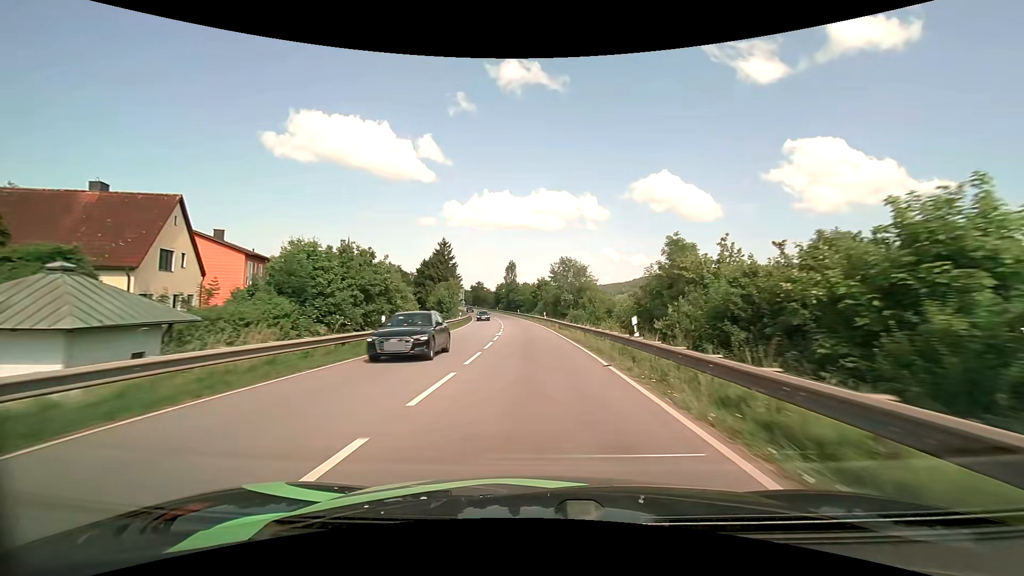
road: primary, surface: asphalt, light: Day
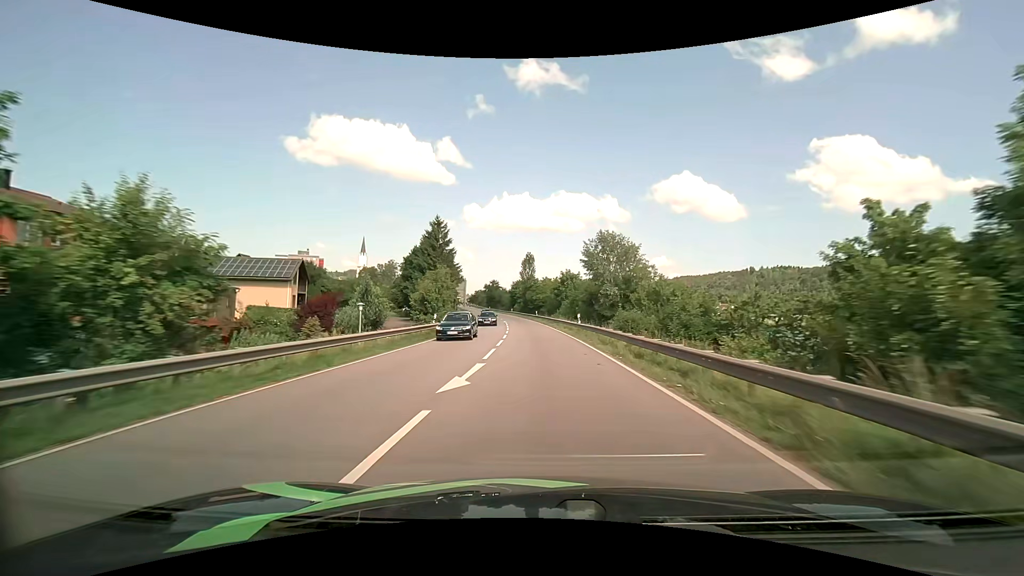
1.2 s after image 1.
(-0.5, +22.5) m; -2°
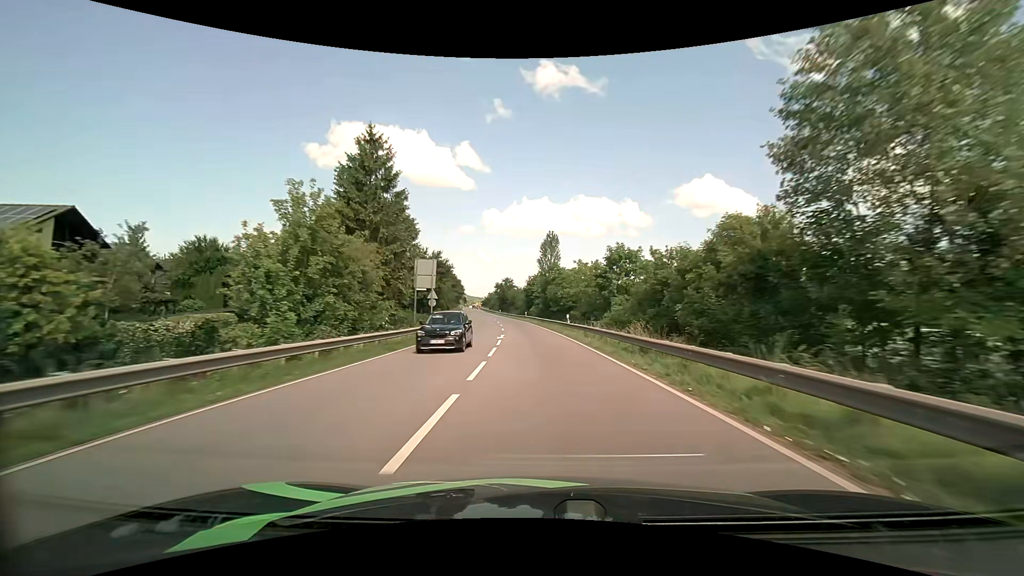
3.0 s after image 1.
(-0.9, +34.7) m; -3°
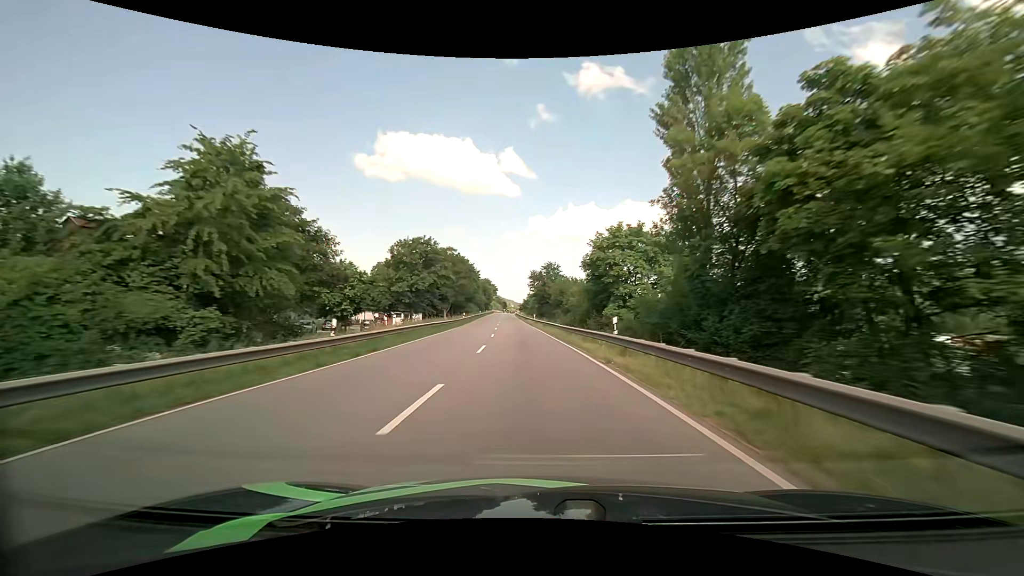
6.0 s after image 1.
(-2.6, +59.4) m; -5°
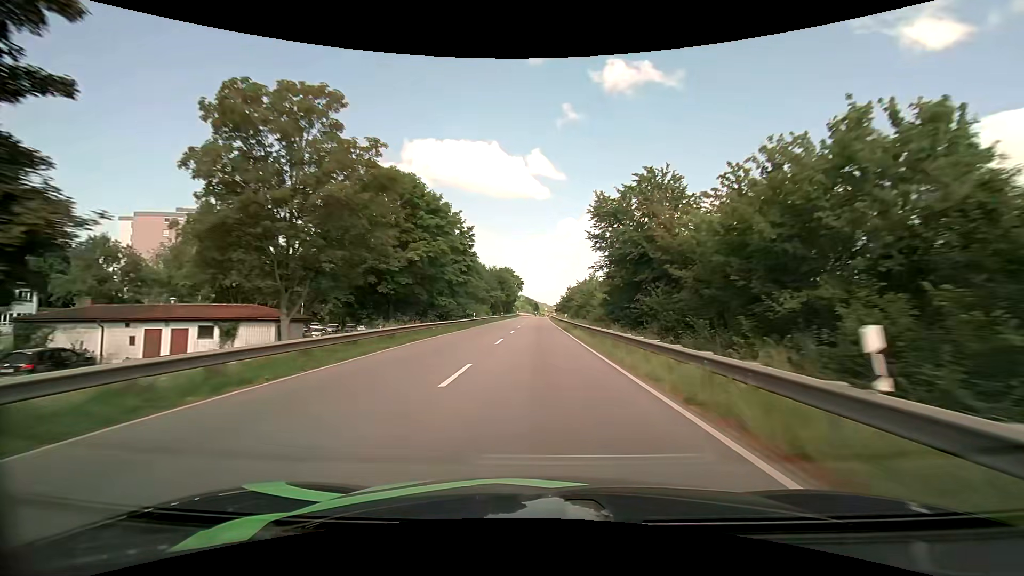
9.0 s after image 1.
(-3.0, +60.5) m; -4°
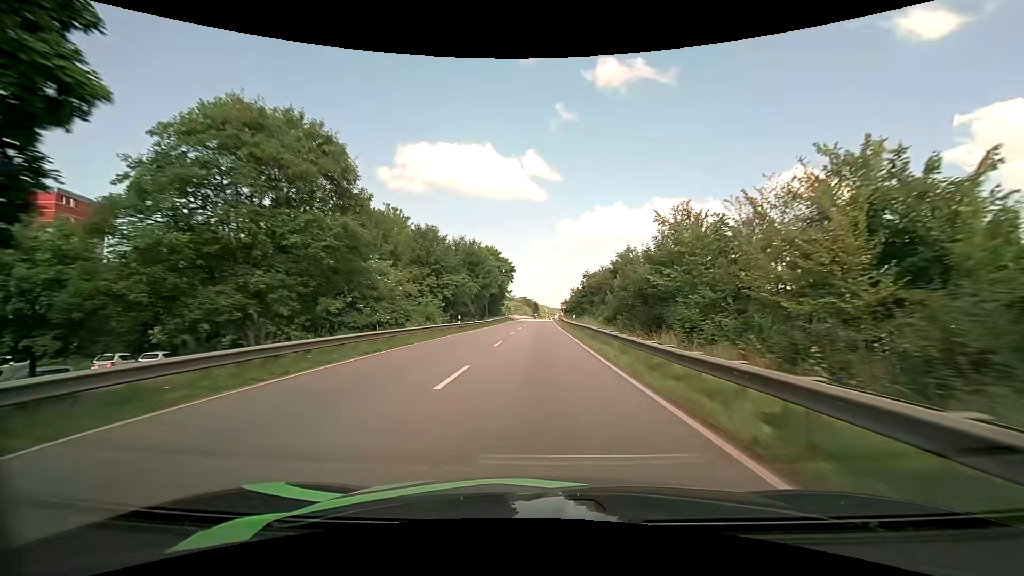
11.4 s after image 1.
(+0.1, +48.0) m; 0°
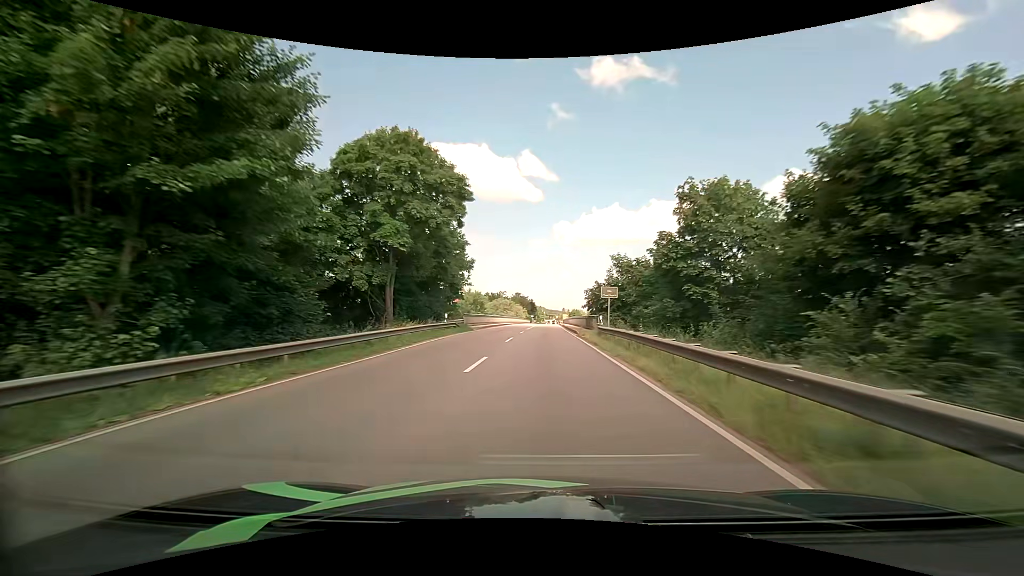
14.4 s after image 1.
(+0.1, +57.2) m; 0°
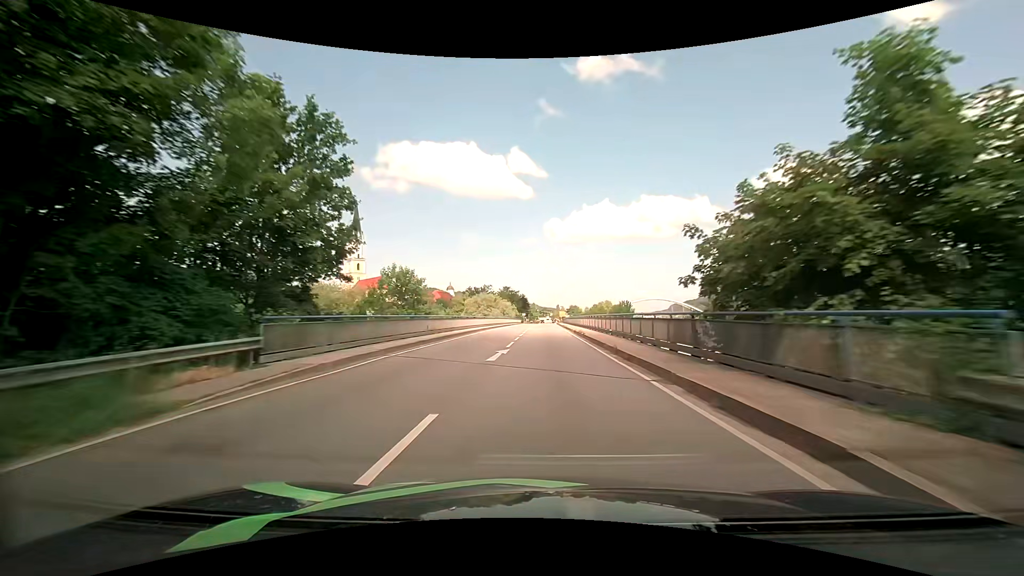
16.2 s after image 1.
(+0.2, +32.7) m; +1°
(0, +10) (0, +20) (0, +30) (0, +40) (0, +50) (+1, +60) (+1, +70) (+1, +80) (+1, +90) (+1, +100) m
